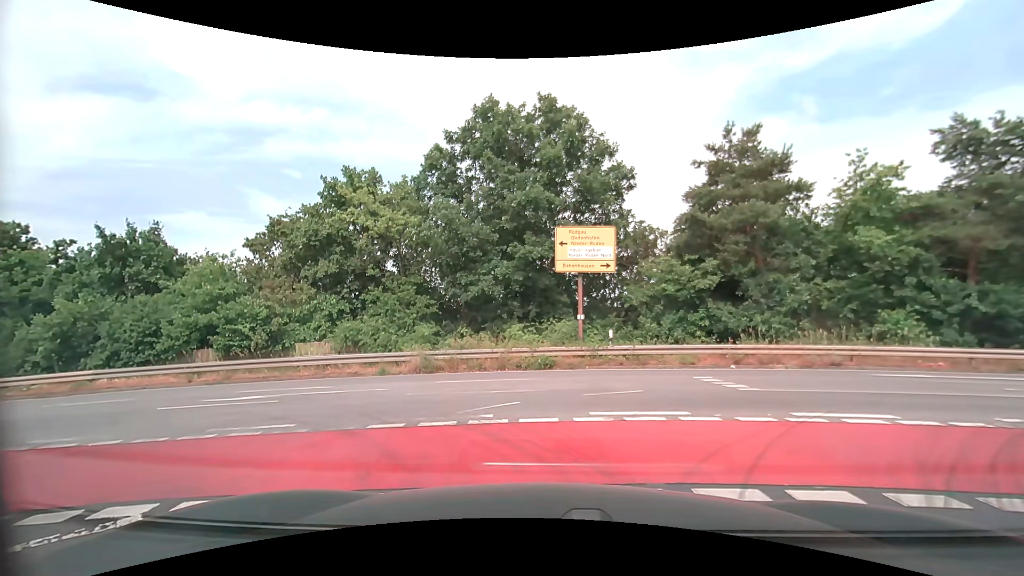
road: trunk_link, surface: asphalt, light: Day
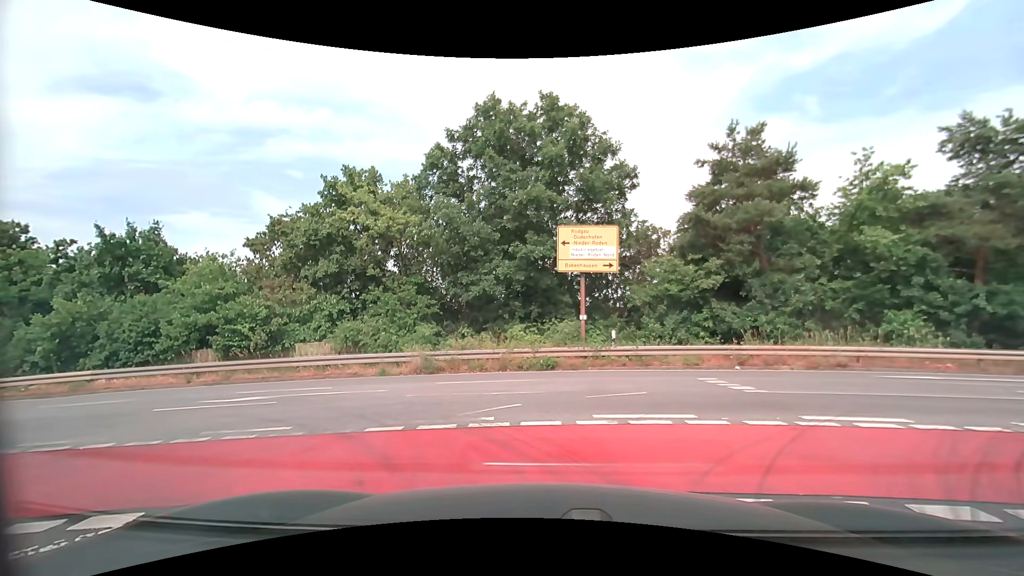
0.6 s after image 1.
(0.0, +0.2) m; 0°
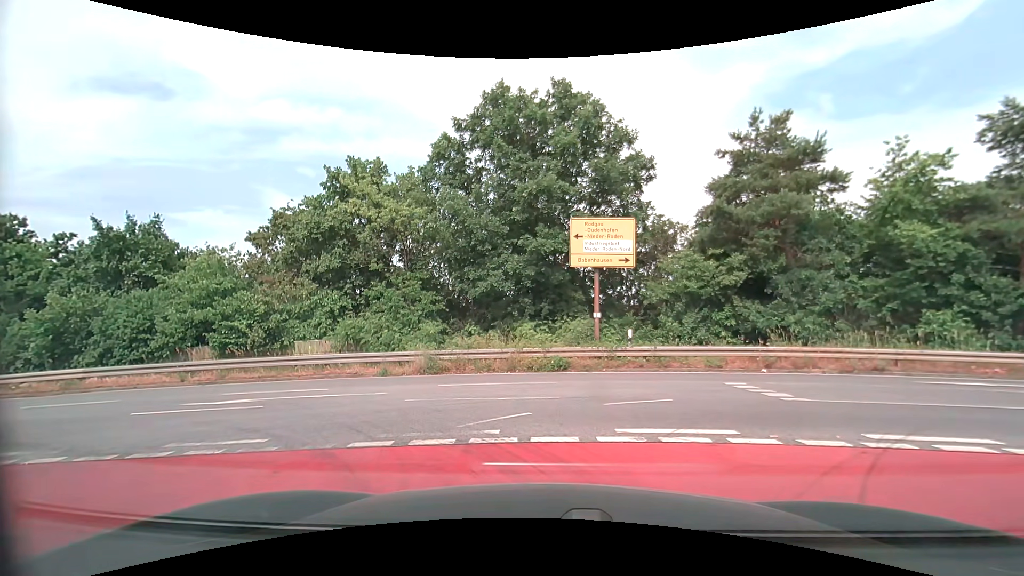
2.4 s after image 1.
(0.0, +1.1) m; 0°
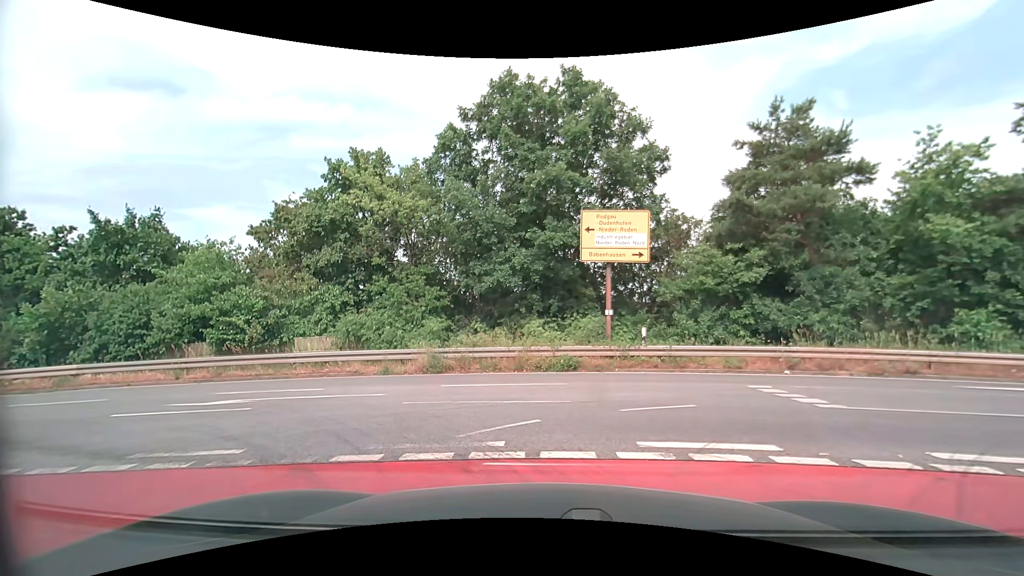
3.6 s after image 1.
(0.0, +0.8) m; 0°
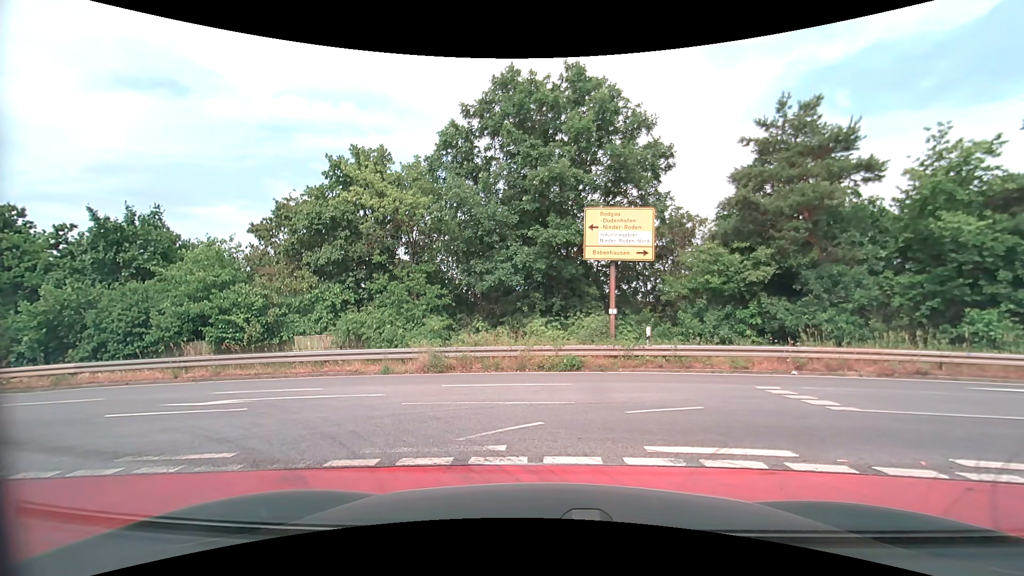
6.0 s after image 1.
(0.0, +0.3) m; 0°
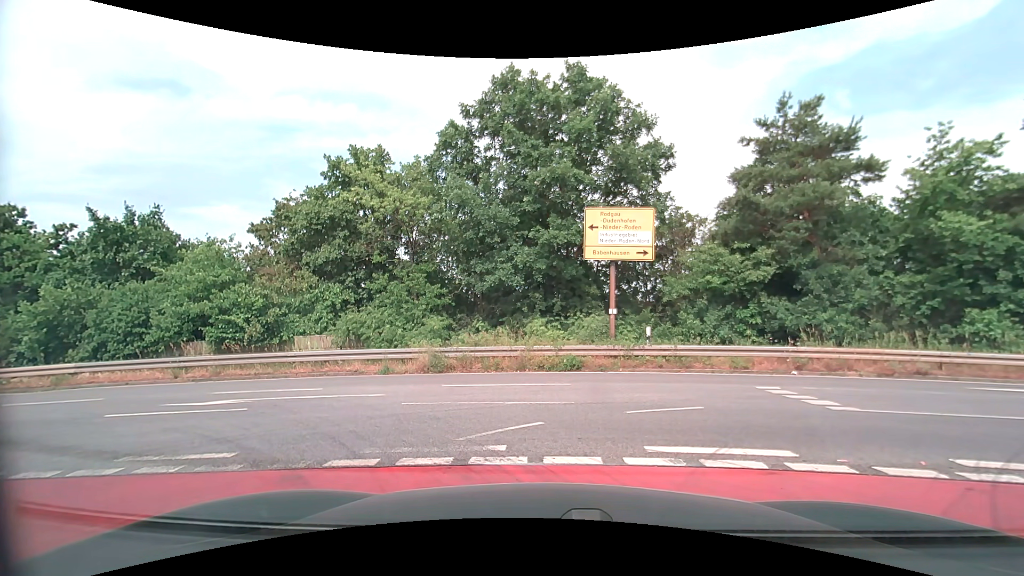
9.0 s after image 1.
(0.0, 0.0) m; 0°
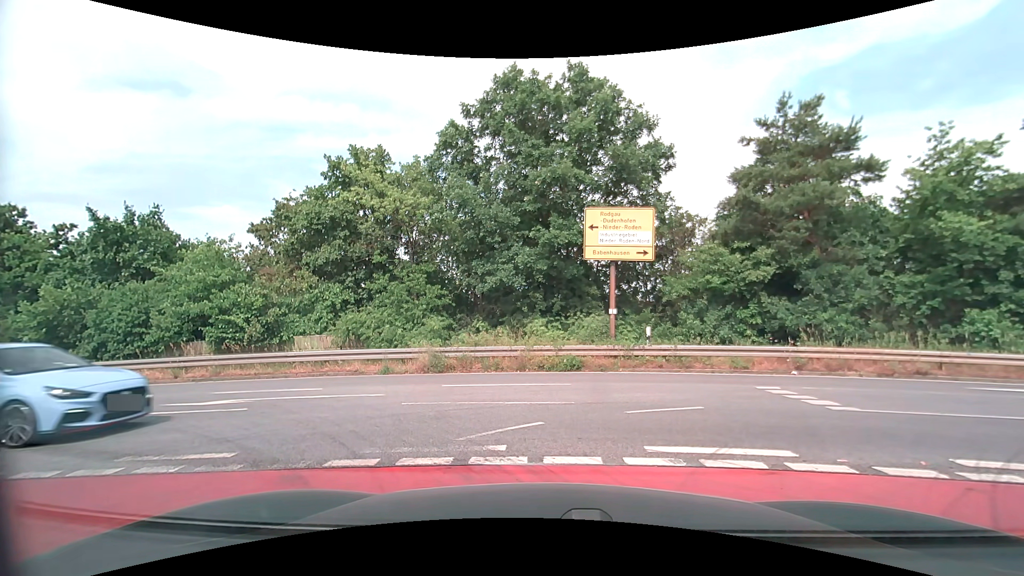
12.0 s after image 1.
(0.0, 0.0) m; 0°
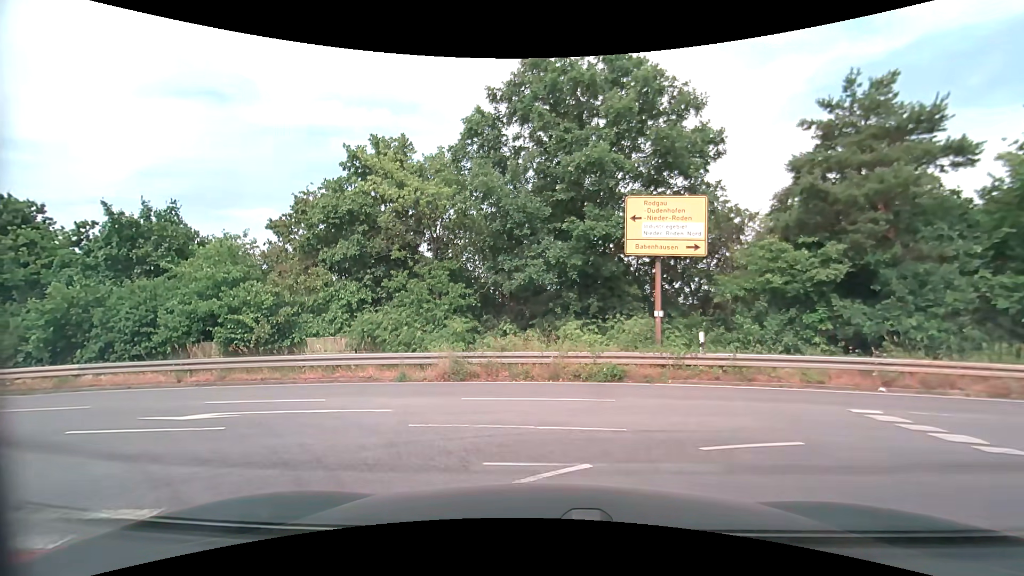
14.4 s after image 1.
(-0.1, +1.9) m; -6°
(-3, +9) (-12, +14) (-22, +16) (-32, +17) (-42, +18) (-52, +19) (-61, +21) (-71, +22) (-81, +24) (-91, +26) m
